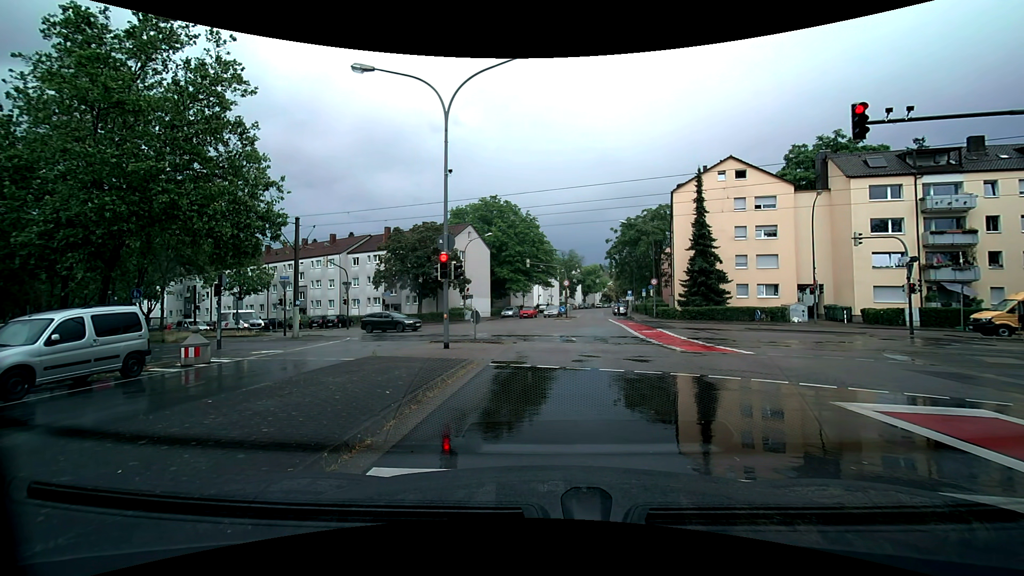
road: tertiary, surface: asphalt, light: Day
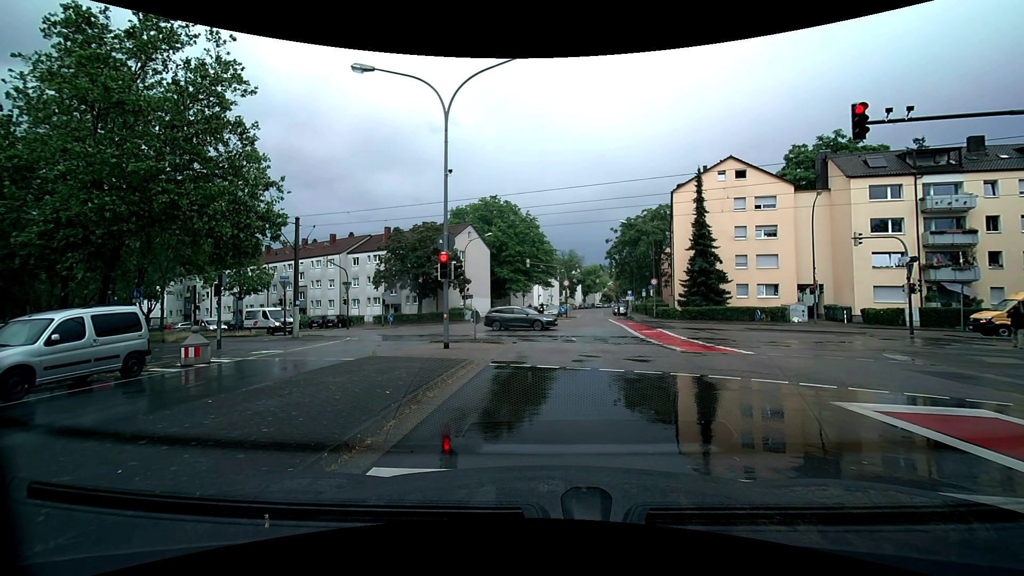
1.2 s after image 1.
(0.0, 0.0) m; 0°
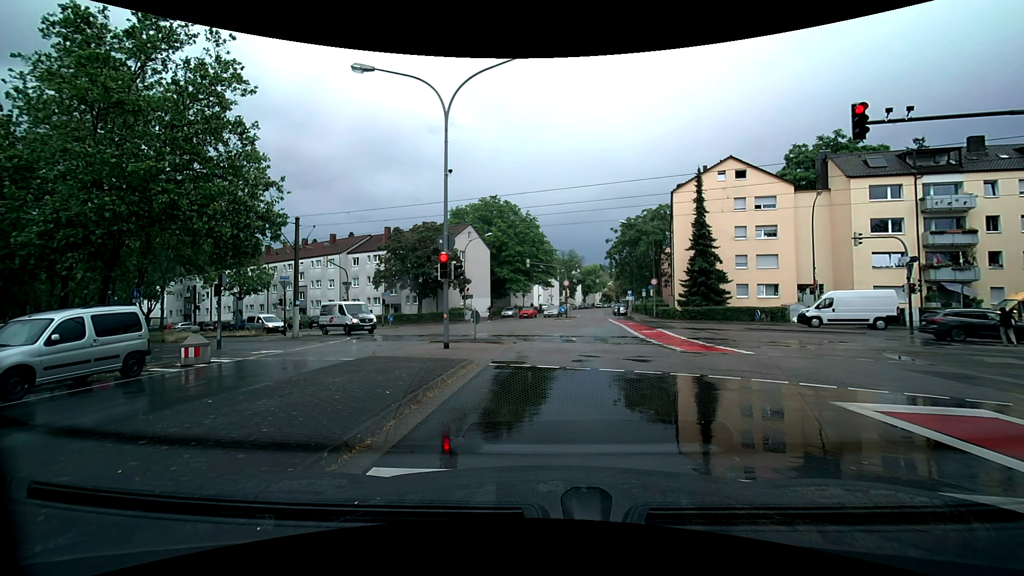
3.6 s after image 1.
(0.0, 0.0) m; 0°
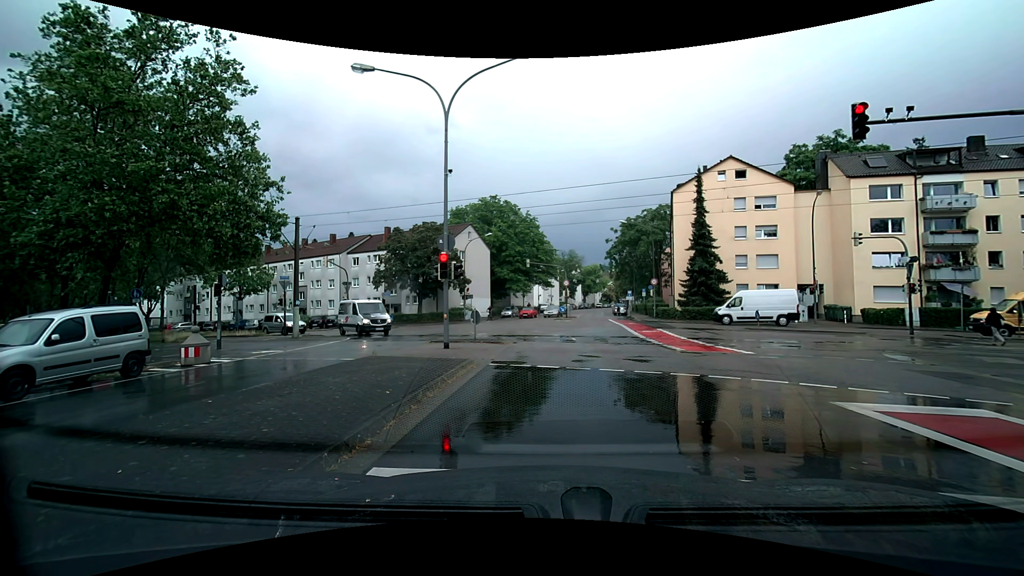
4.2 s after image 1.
(0.0, 0.0) m; 0°
